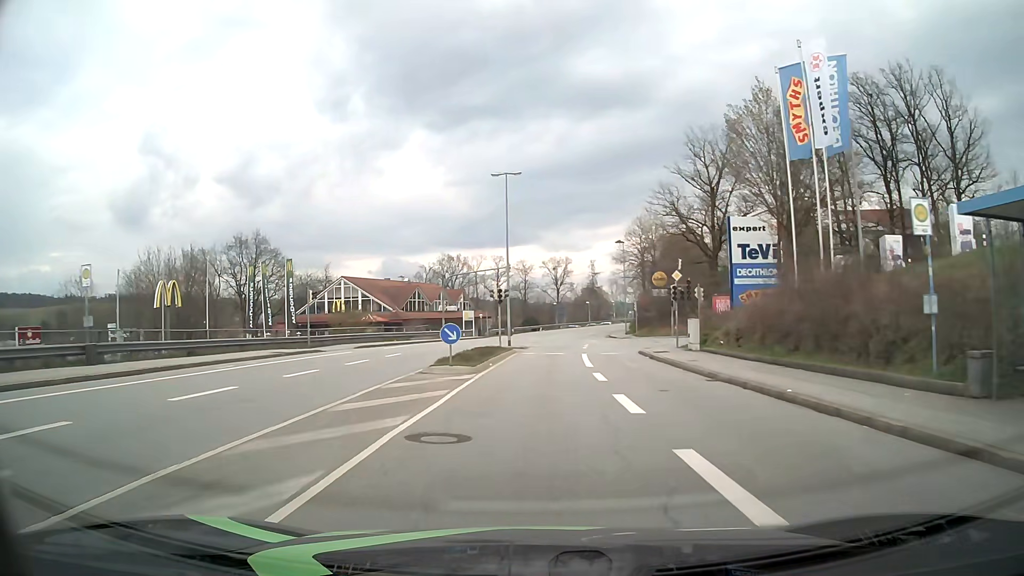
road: tertiary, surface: asphalt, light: Day
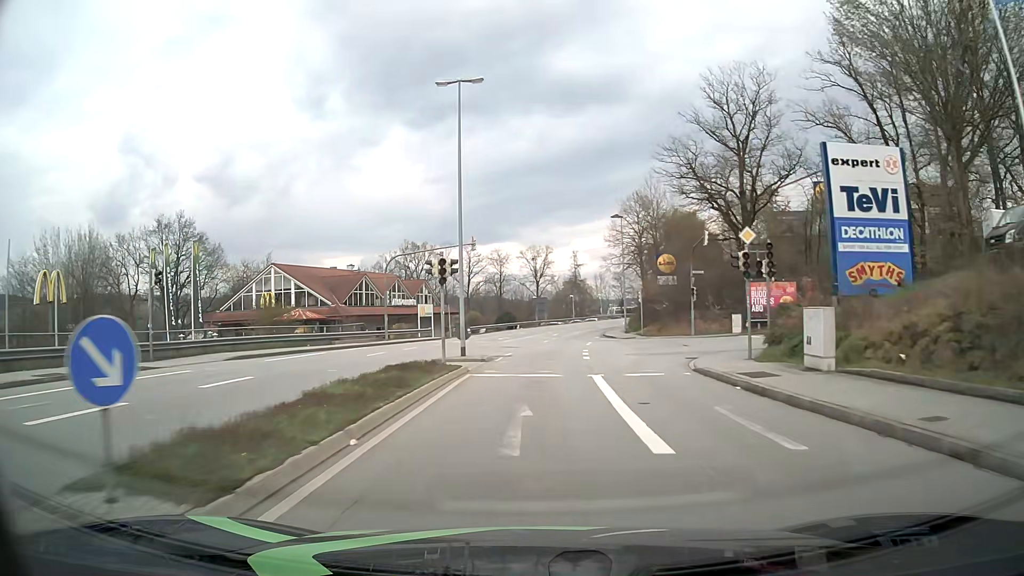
(+0.3, +15.5) m; +2°
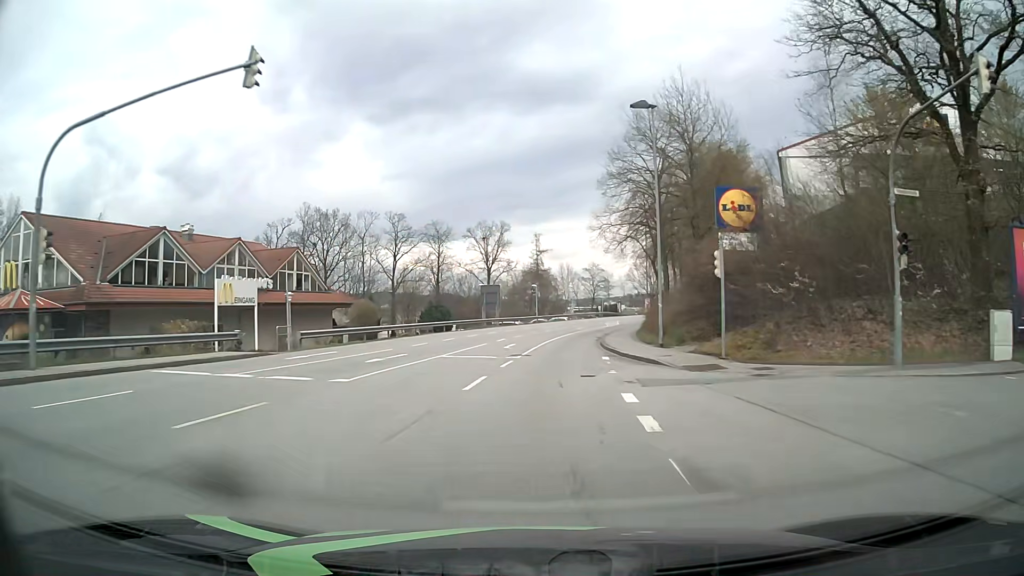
(+1.1, +30.9) m; +4°
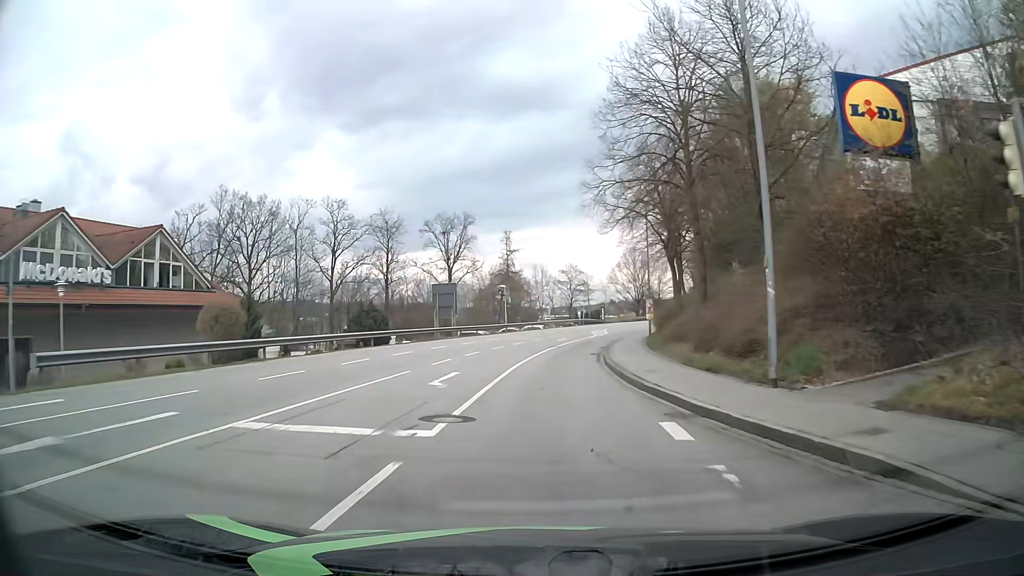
(+0.3, +15.3) m; +2°
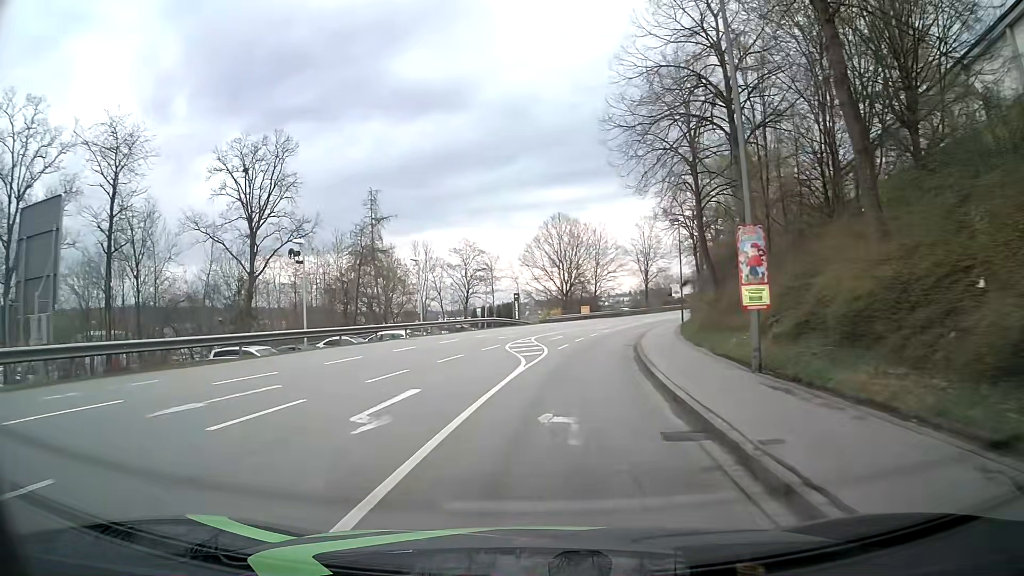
(+2.5, +37.8) m; +9°
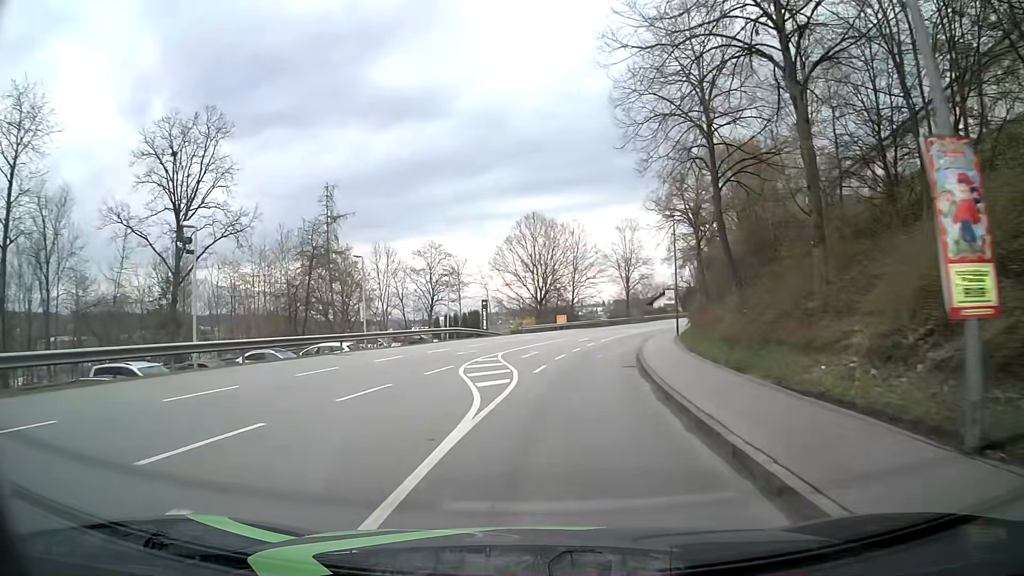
(+0.1, +7.5) m; +2°
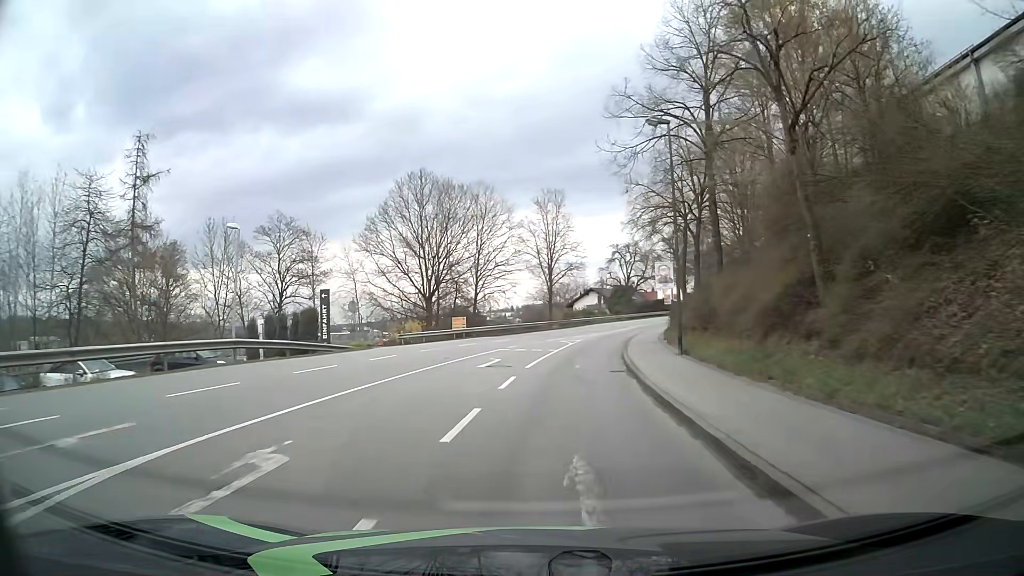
(+1.5, +22.5) m; +8°
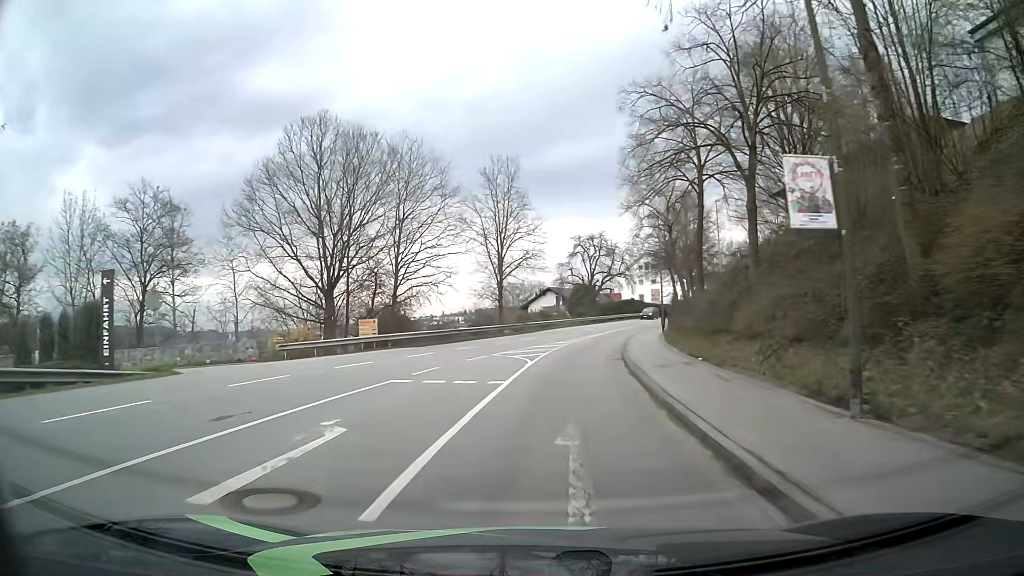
(+0.6, +15.0) m; +4°
(0, +10) (+1, +20) (+2, +30) (+3, +40) (+5, +50) (+8, +59) (+11, +69) (+14, +78) (+19, +87) (+23, +96) m
